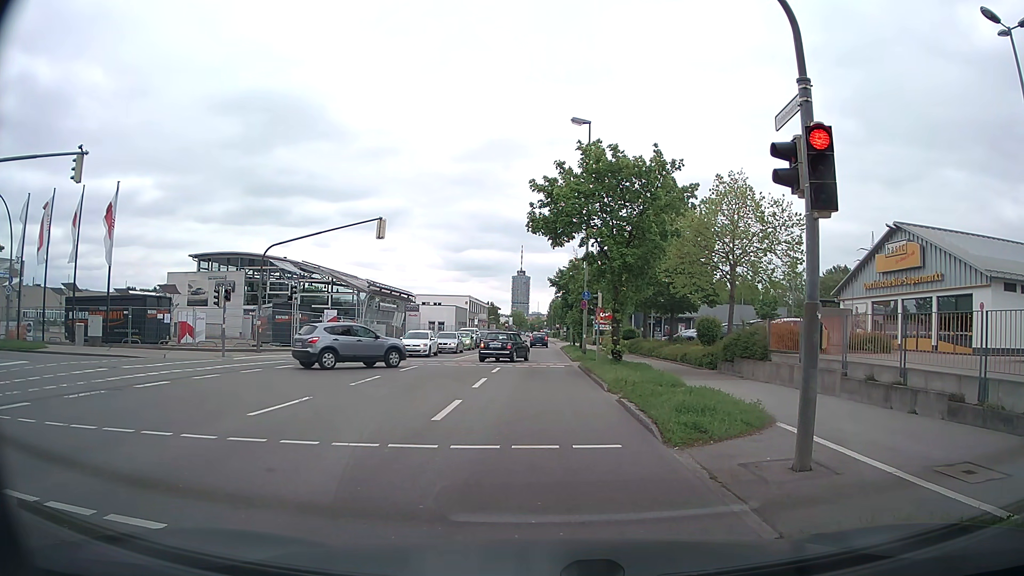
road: secondary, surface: asphalt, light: Day
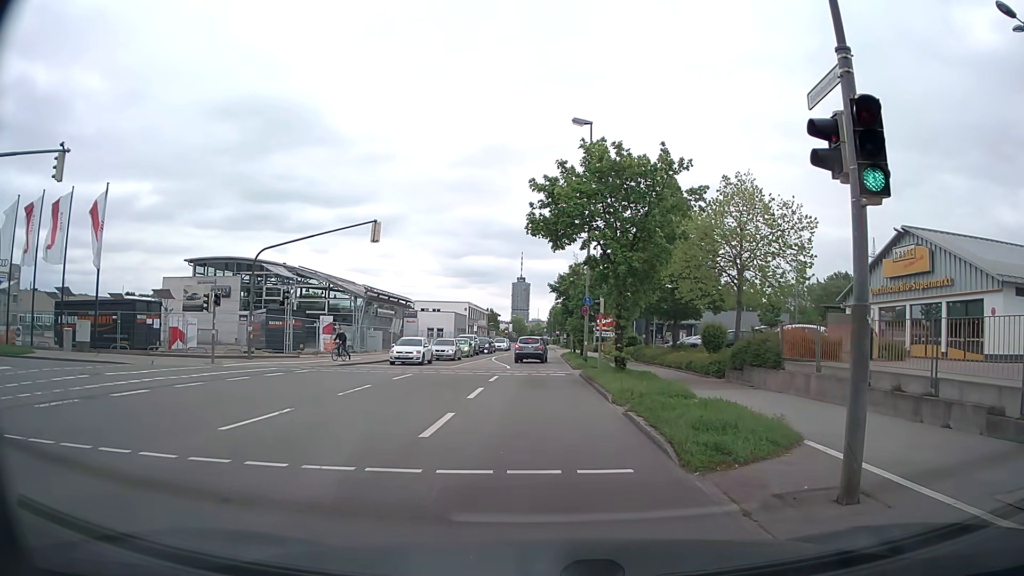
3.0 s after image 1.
(0.0, +1.1) m; -2°
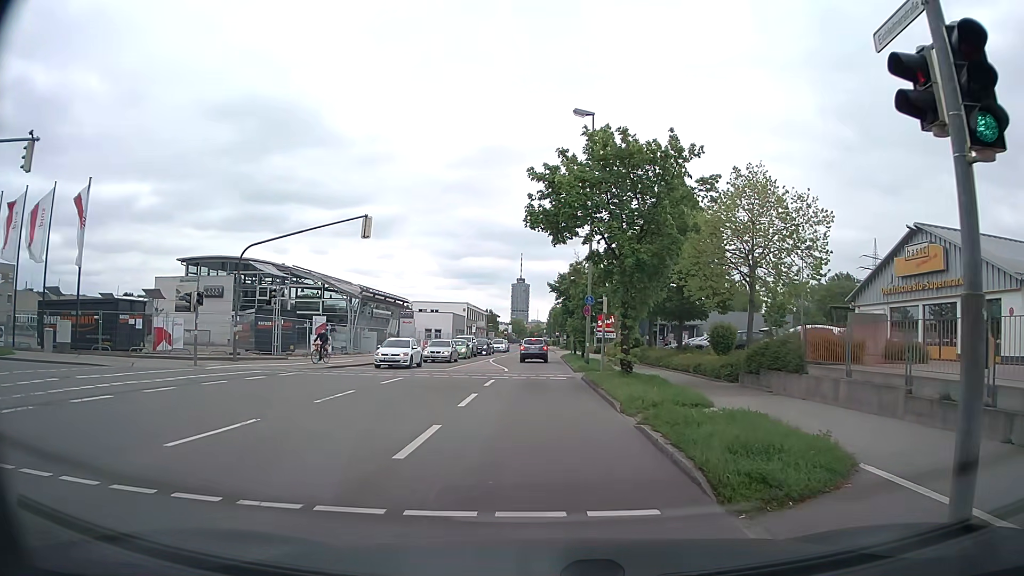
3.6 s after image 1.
(0.0, +1.7) m; 0°
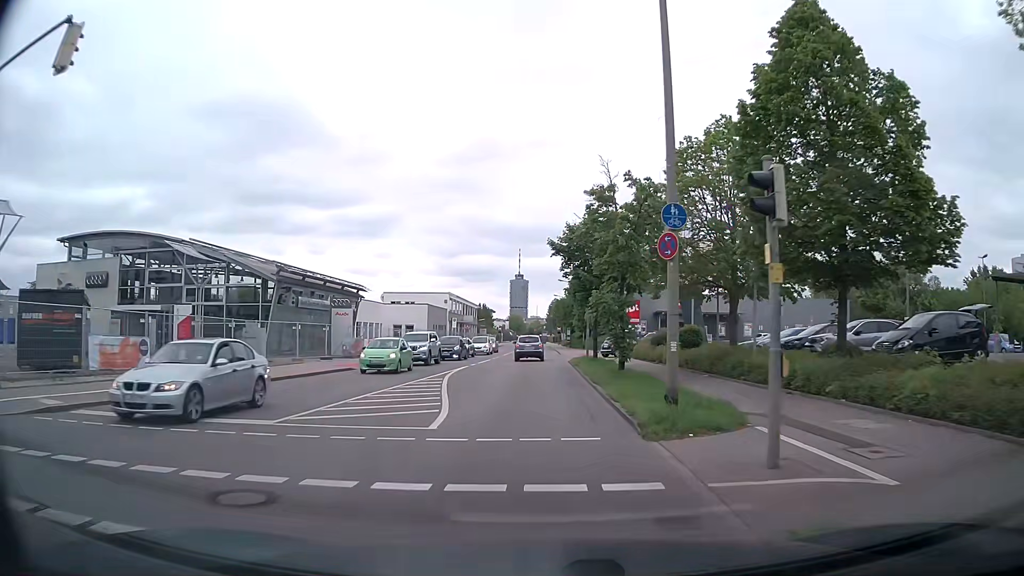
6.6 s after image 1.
(+0.2, +21.2) m; 0°
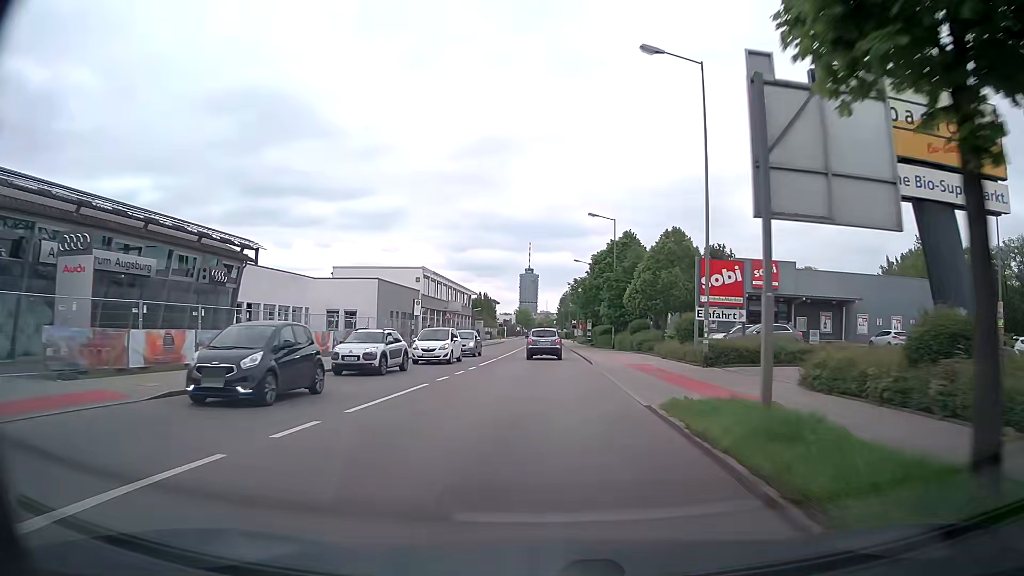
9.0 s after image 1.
(-0.2, +27.7) m; -1°
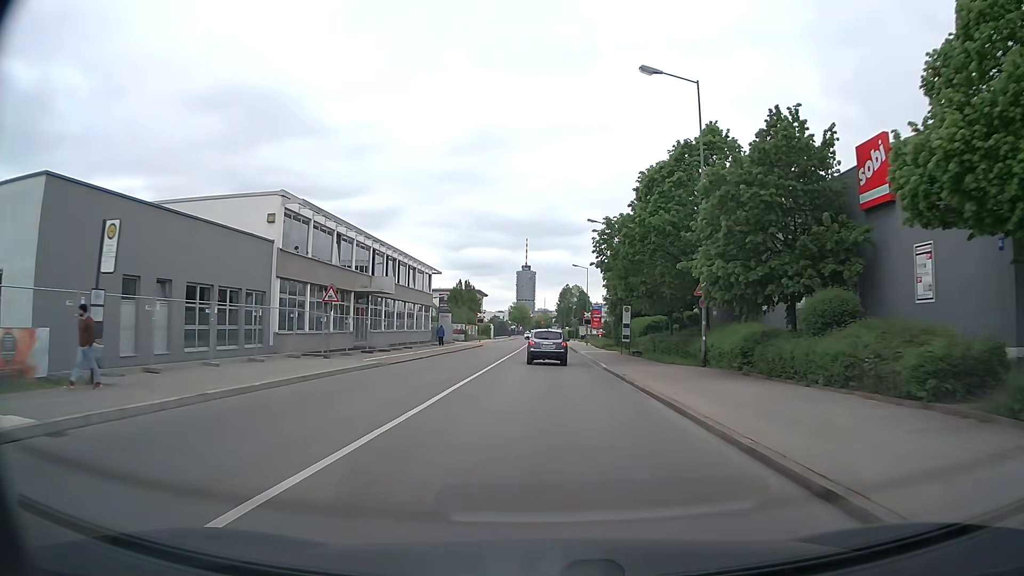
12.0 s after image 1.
(-0.1, +36.2) m; 0°
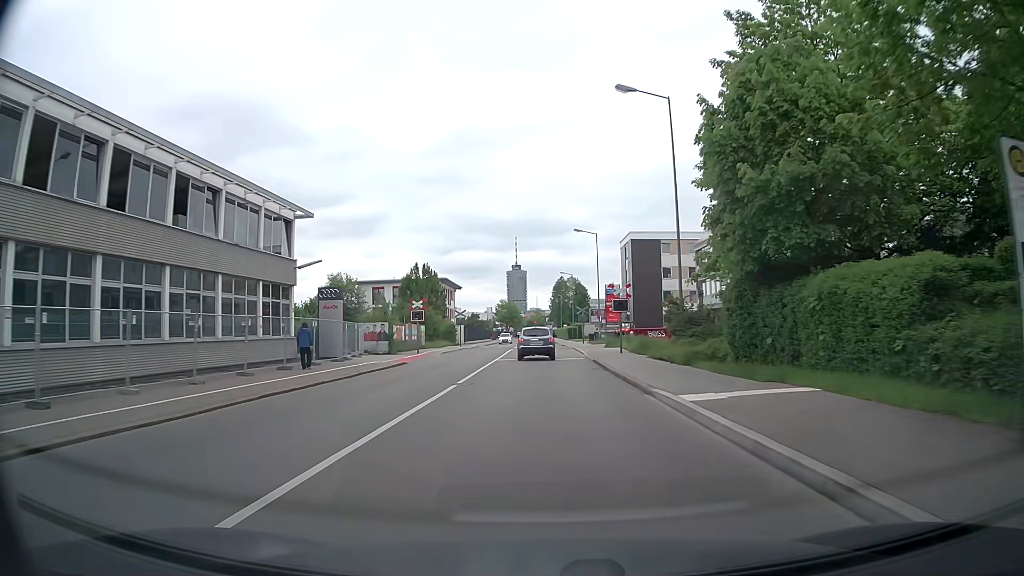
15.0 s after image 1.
(+0.2, +37.5) m; 0°
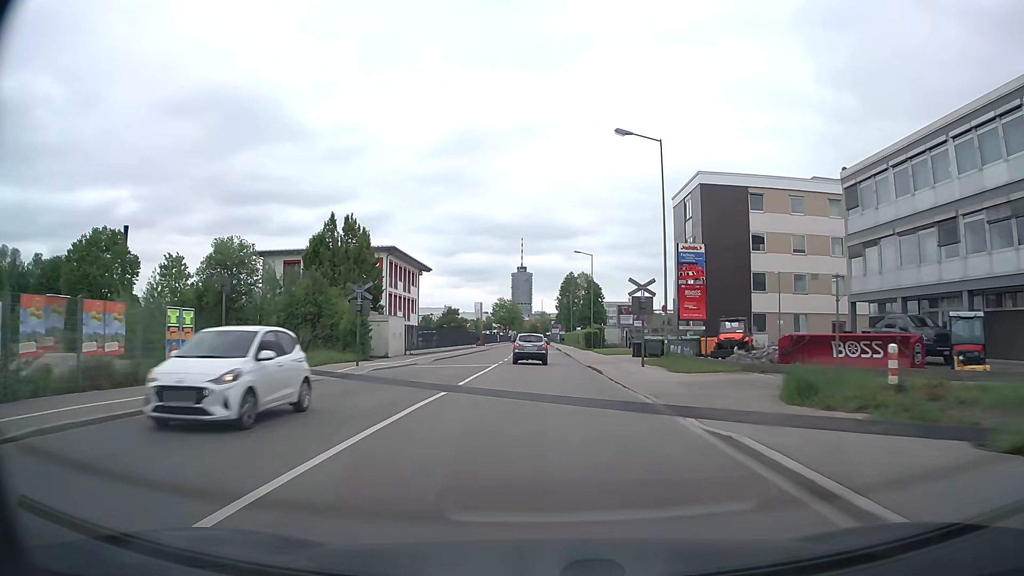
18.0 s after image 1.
(+0.2, +39.5) m; 0°
(0, +10) (0, +20) (0, +30) (0, +40) (0, +50) (-1, +60) (-1, +70) (-1, +80) (-1, +90) (-1, +100) m
